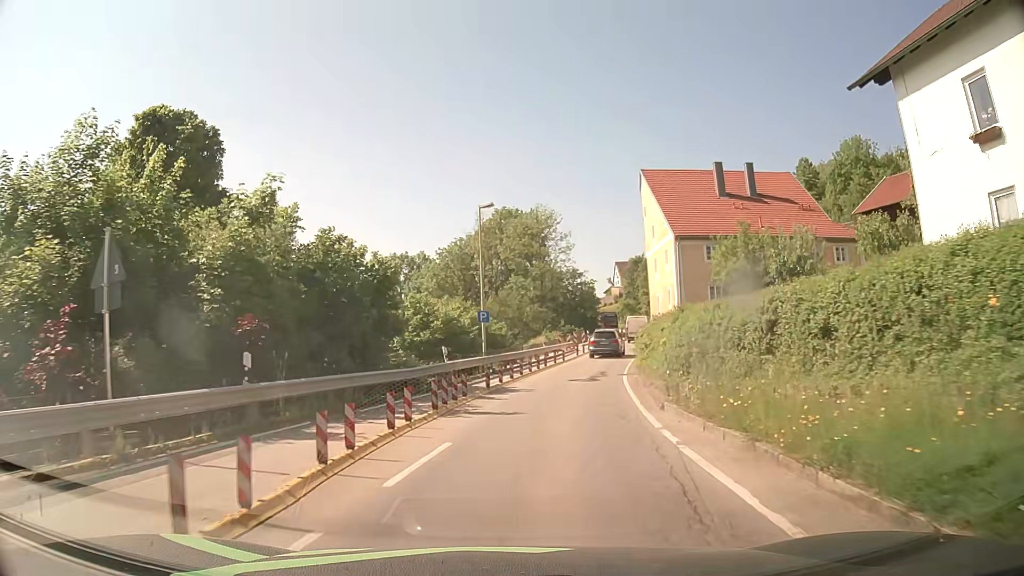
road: secondary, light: Day
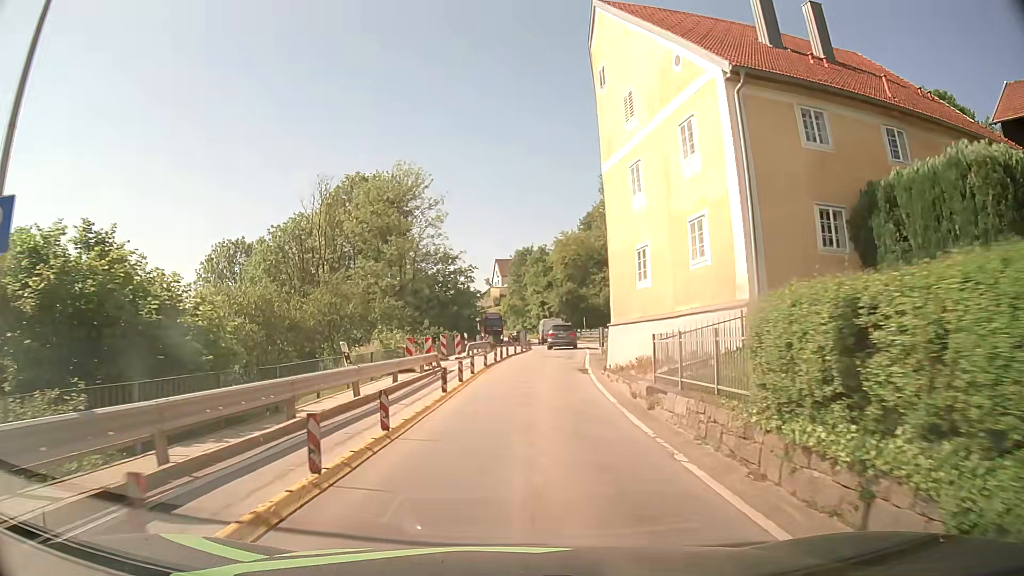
(+2.5, +27.7) m; +11°
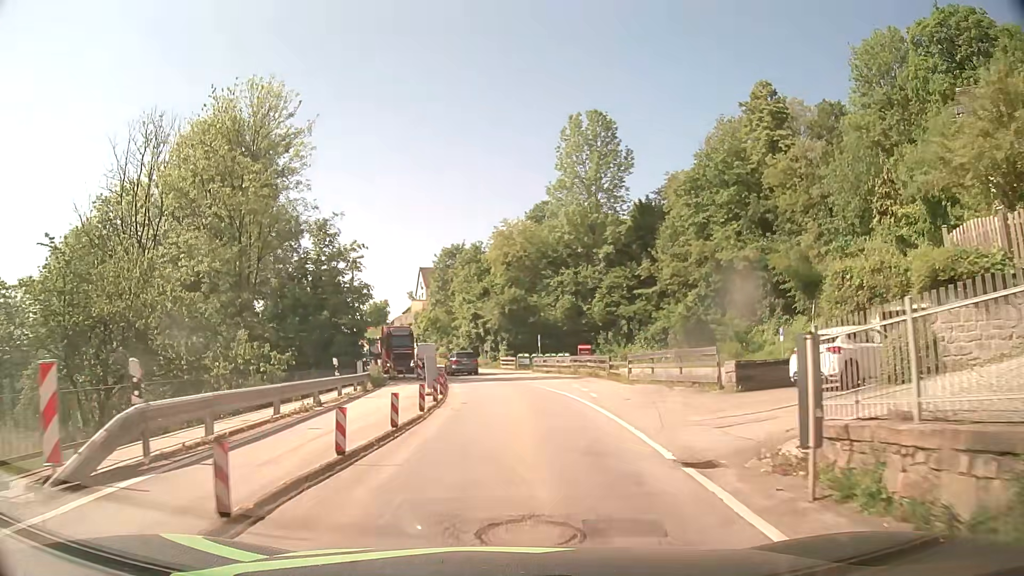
(+1.2, +28.8) m; +5°
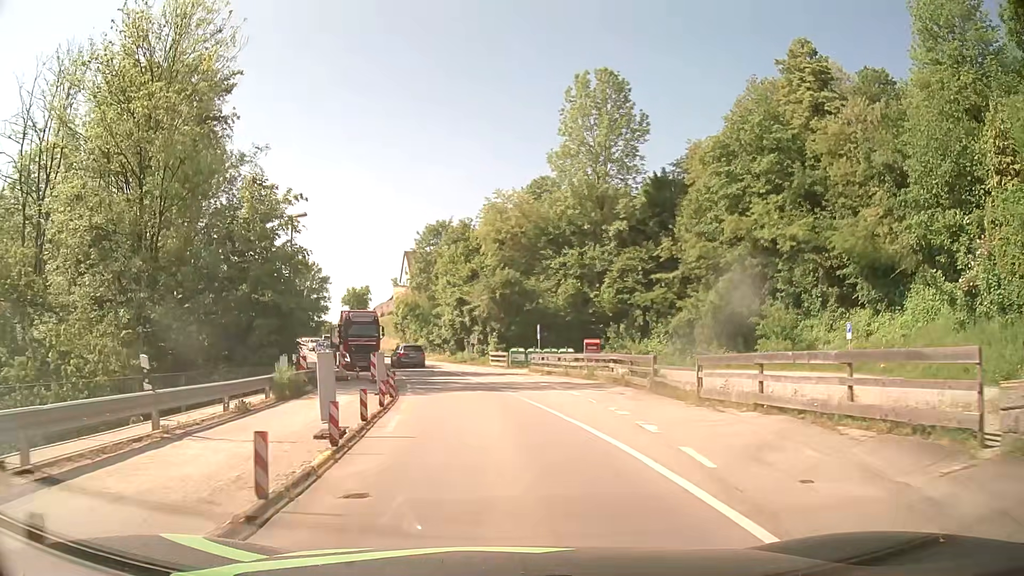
(+0.2, +11.7) m; +1°
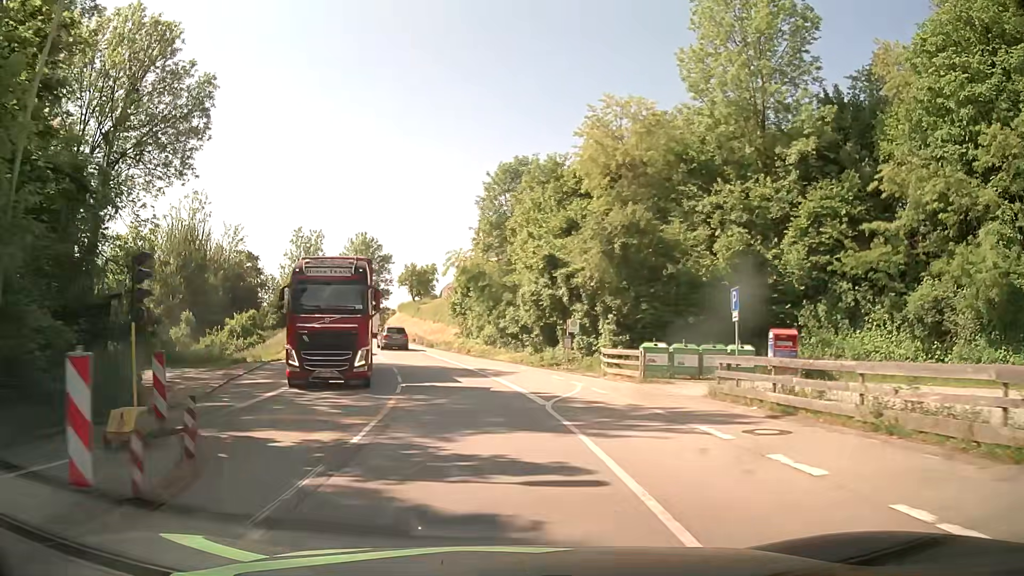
(-1.4, +24.5) m; -7°
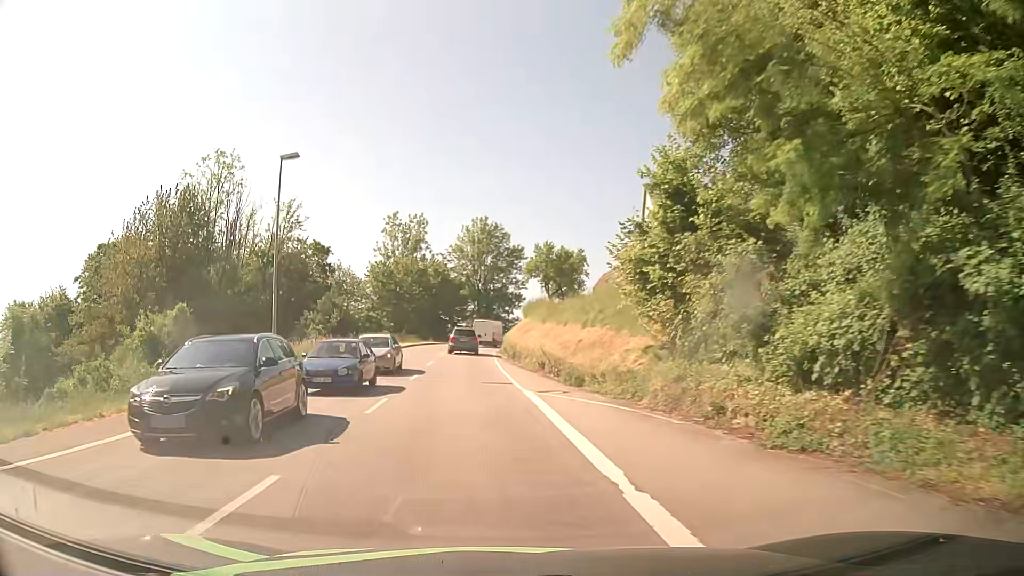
(-3.2, +32.8) m; -12°
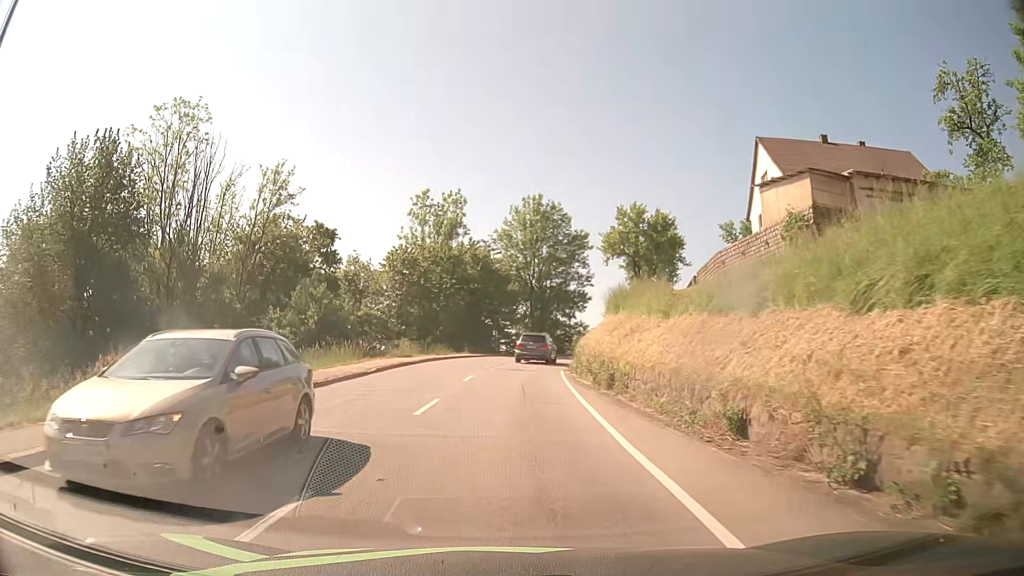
(-1.1, +18.8) m; -5°
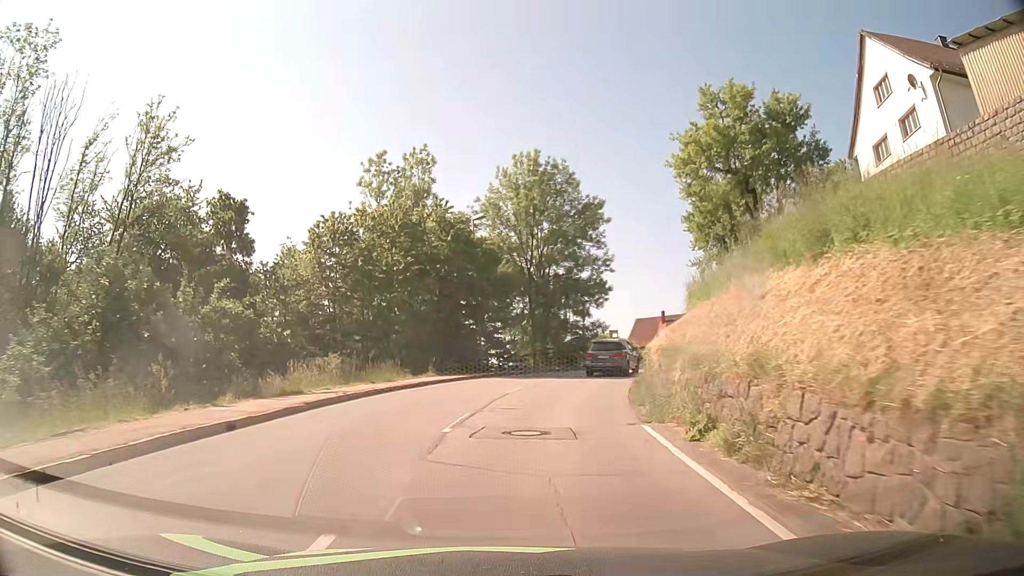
(0.0, +19.3) m; 0°
(0, +10) (+1, +20) (+4, +30) (+7, +39) (+11, +48) (+16, +57) (+22, +65) (+28, +72) (+36, +79) (+45, +83) m
